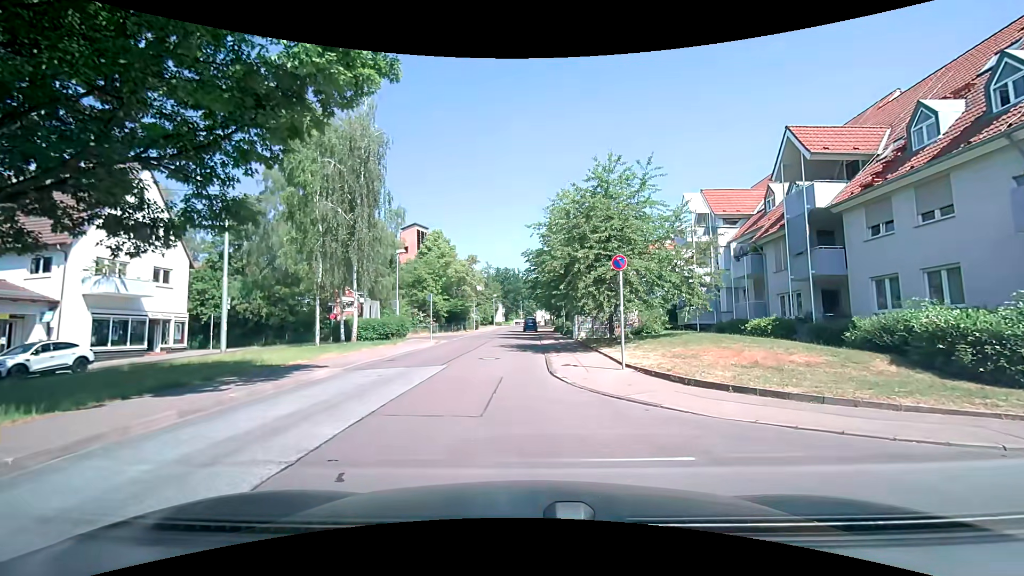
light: Day
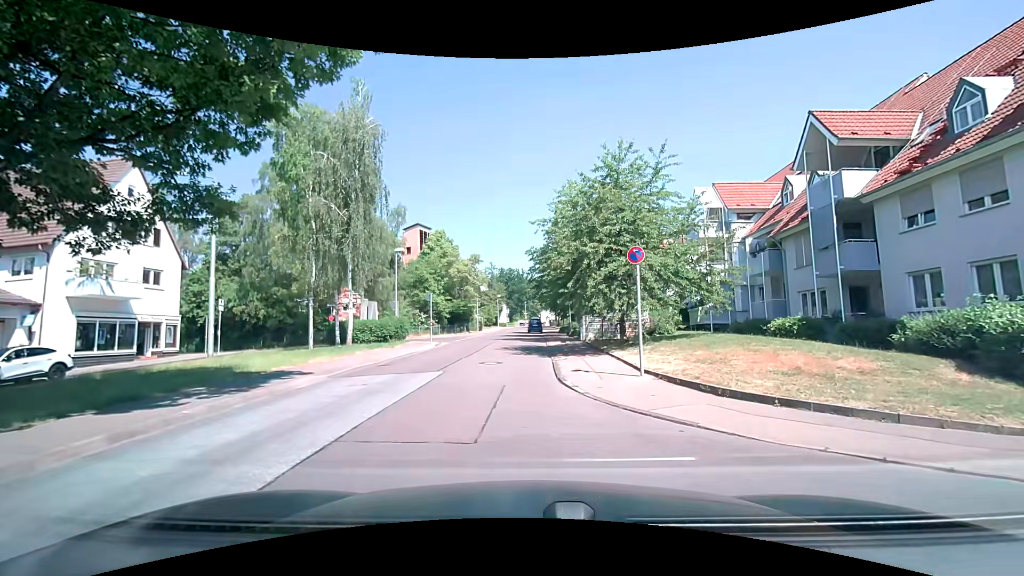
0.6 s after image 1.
(0.0, +1.6) m; +2°
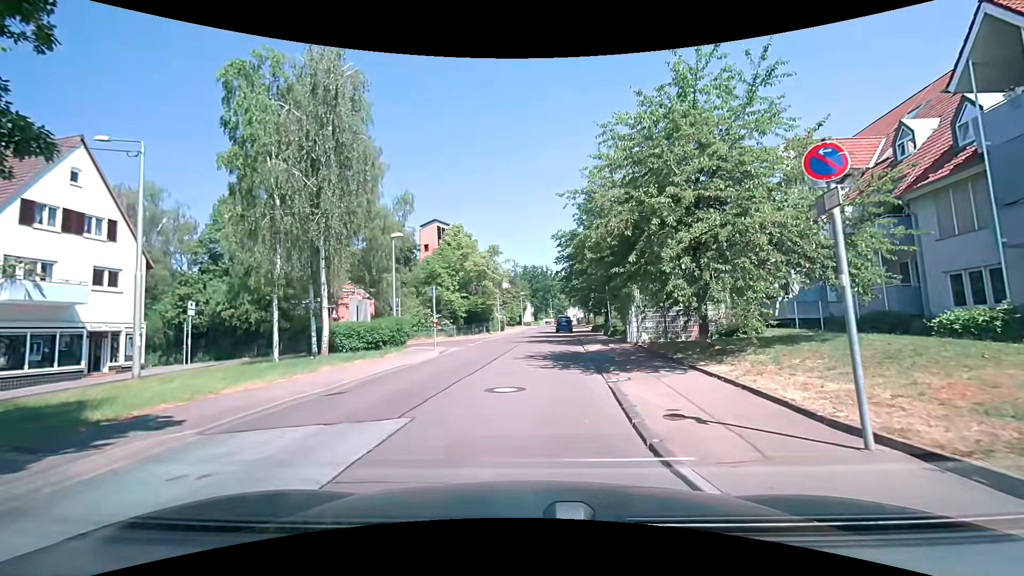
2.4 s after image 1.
(-0.3, +6.7) m; -4°
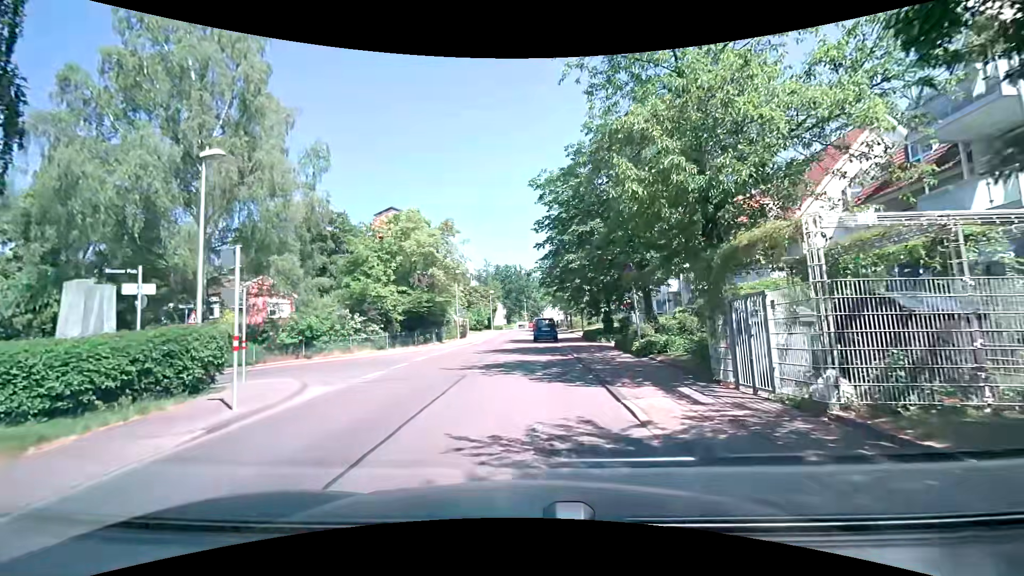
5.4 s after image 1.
(+0.3, +13.9) m; +2°
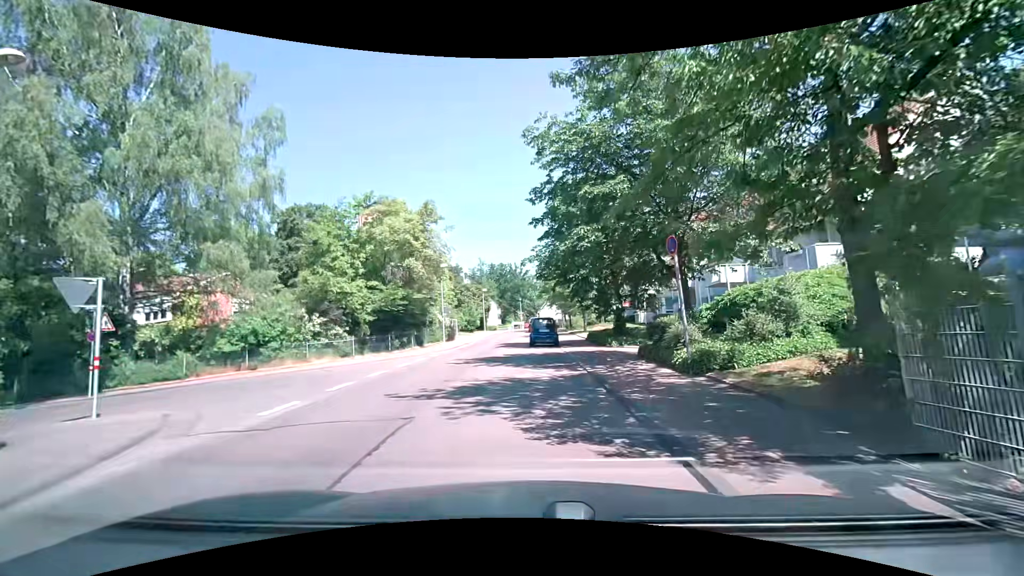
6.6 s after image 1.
(+0.1, +5.2) m; +2°
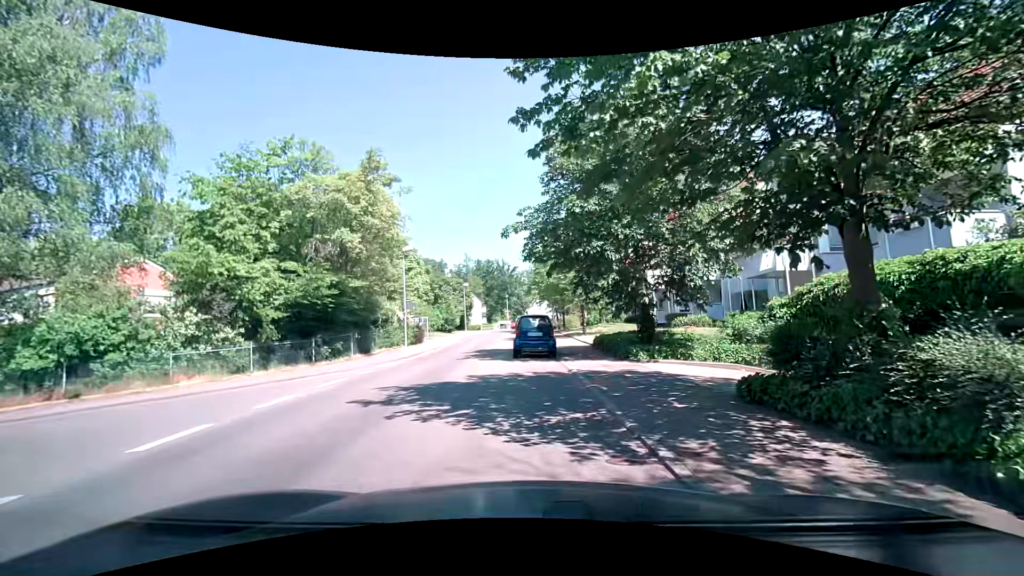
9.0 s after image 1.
(0.0, +8.2) m; 0°
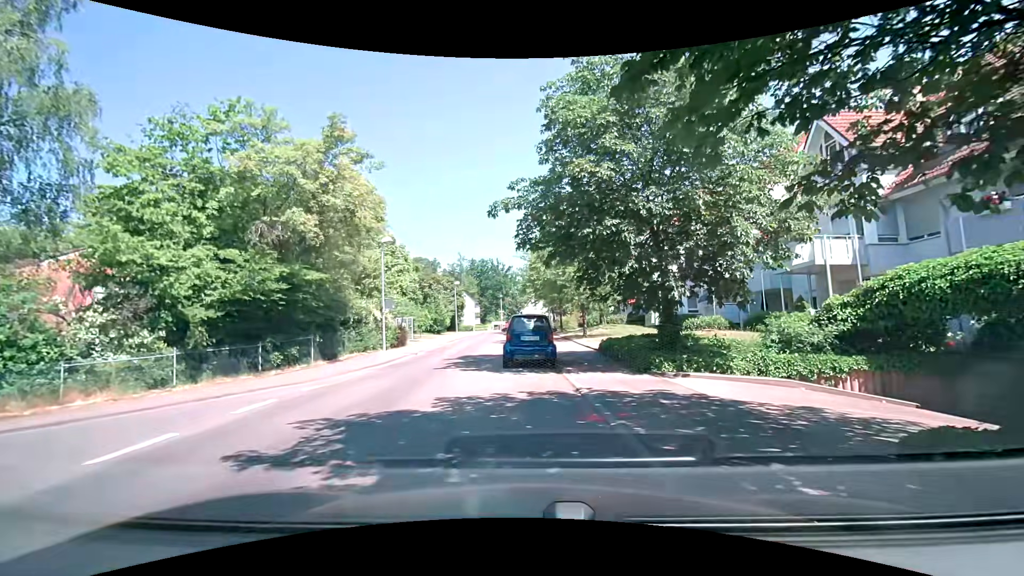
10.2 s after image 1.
(+0.1, +3.4) m; 0°
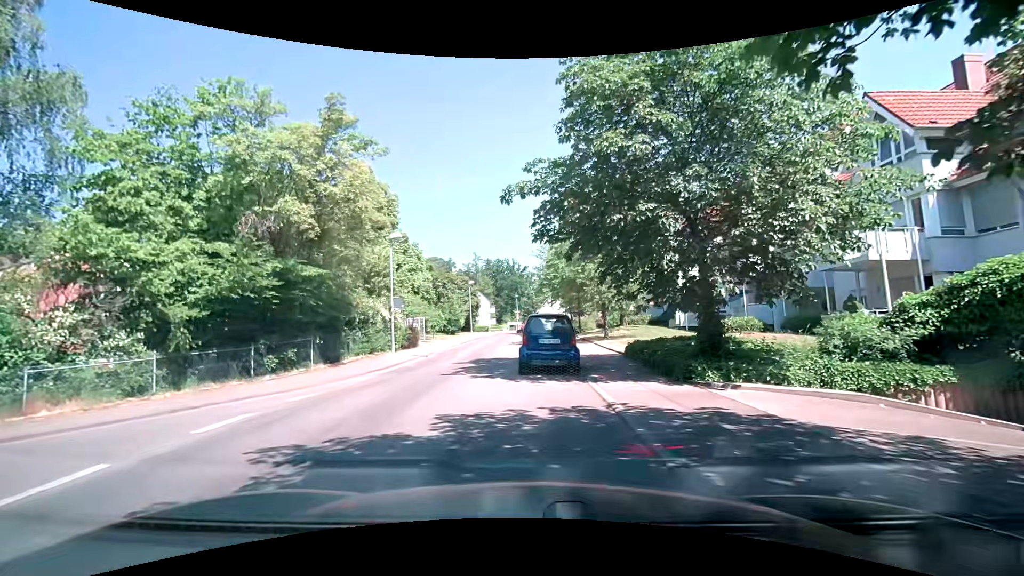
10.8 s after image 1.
(0.0, +1.7) m; -1°
